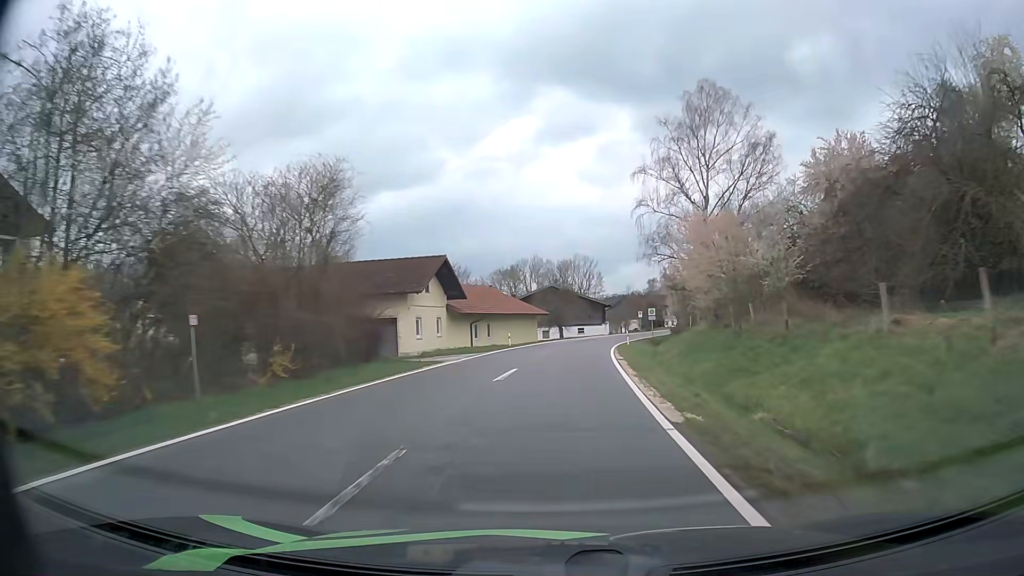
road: tertiary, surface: asphalt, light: Day
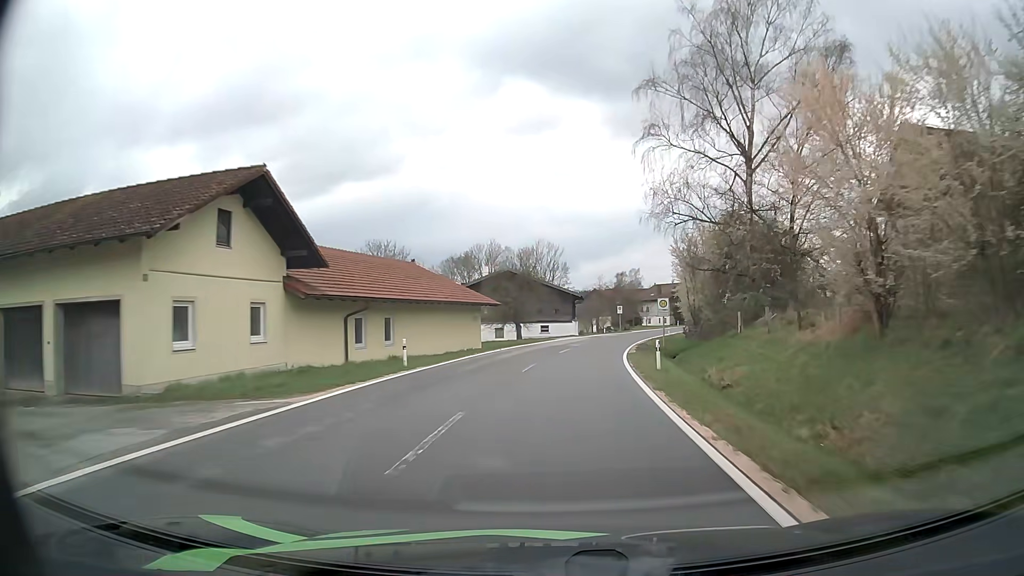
(+0.5, +21.7) m; +3°
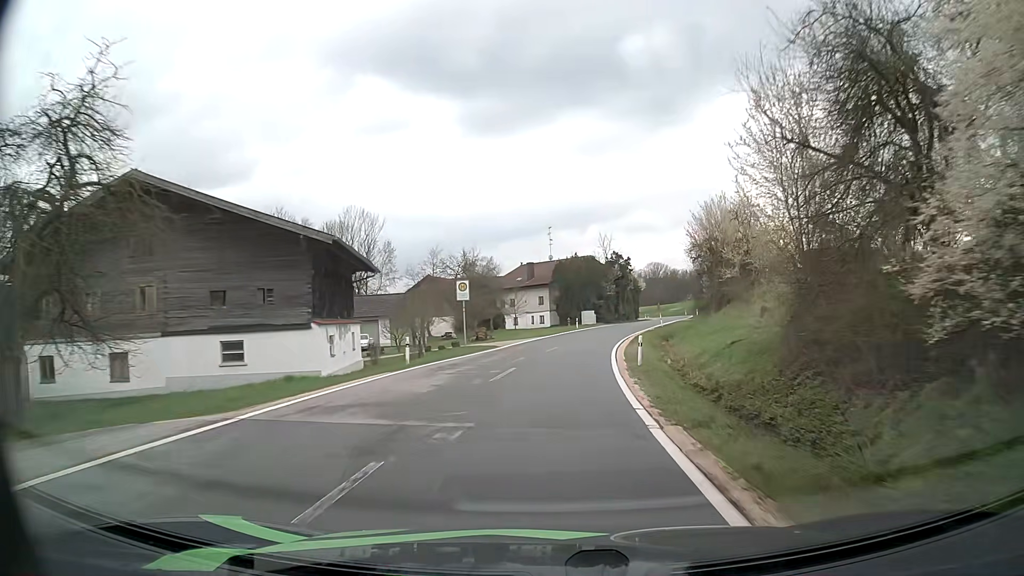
(+5.6, +51.0) m; +13°
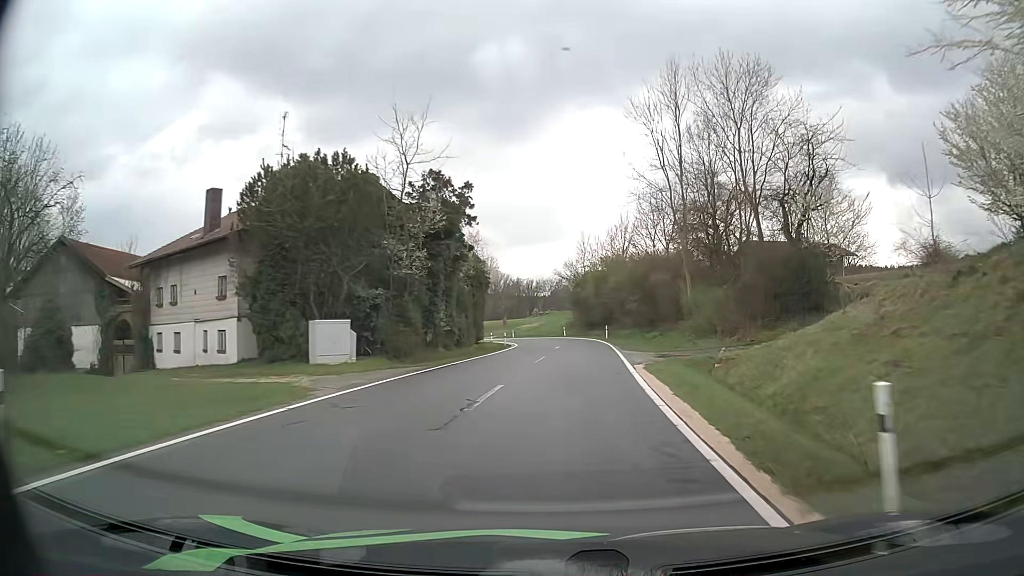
(+6.1, +52.7) m; +14°
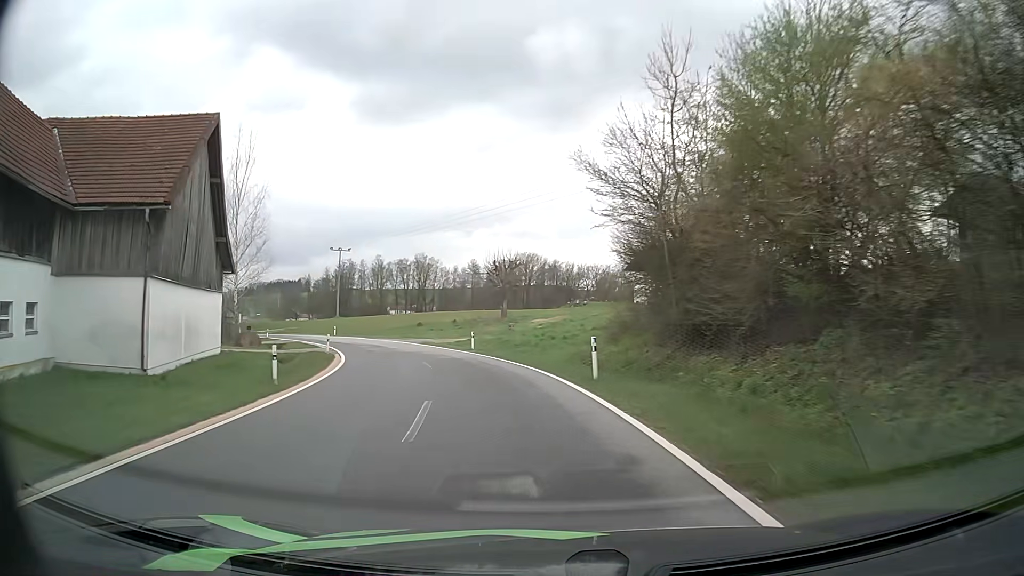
(+2.1, +50.7) m; -3°
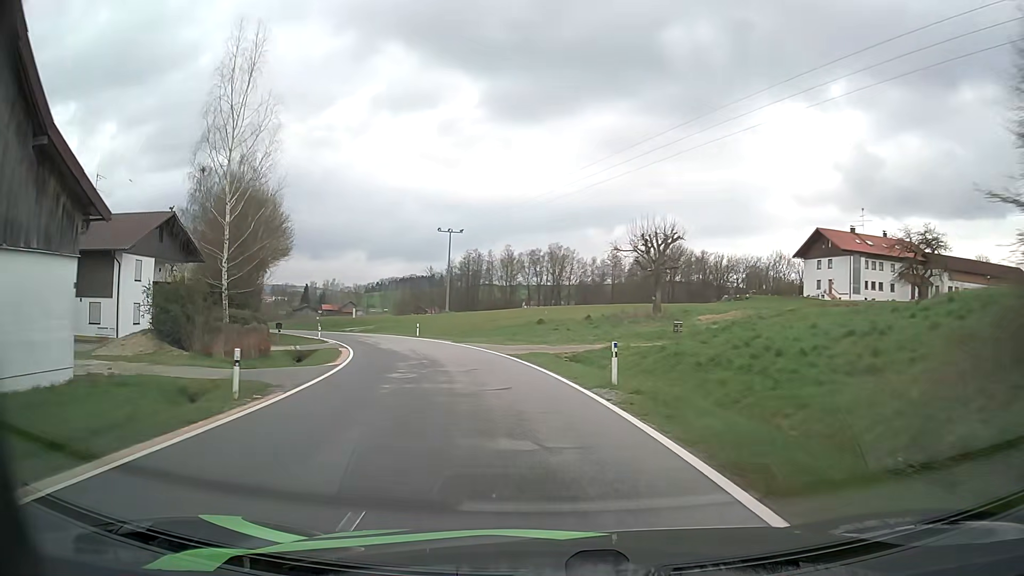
(-2.0, +19.4) m; -12°
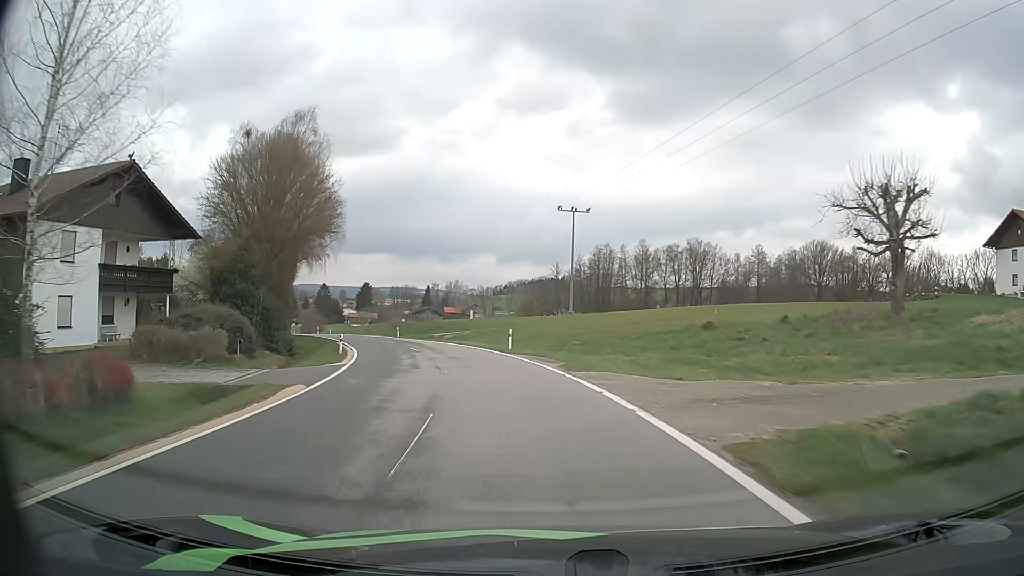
(-2.0, +19.4) m; -11°
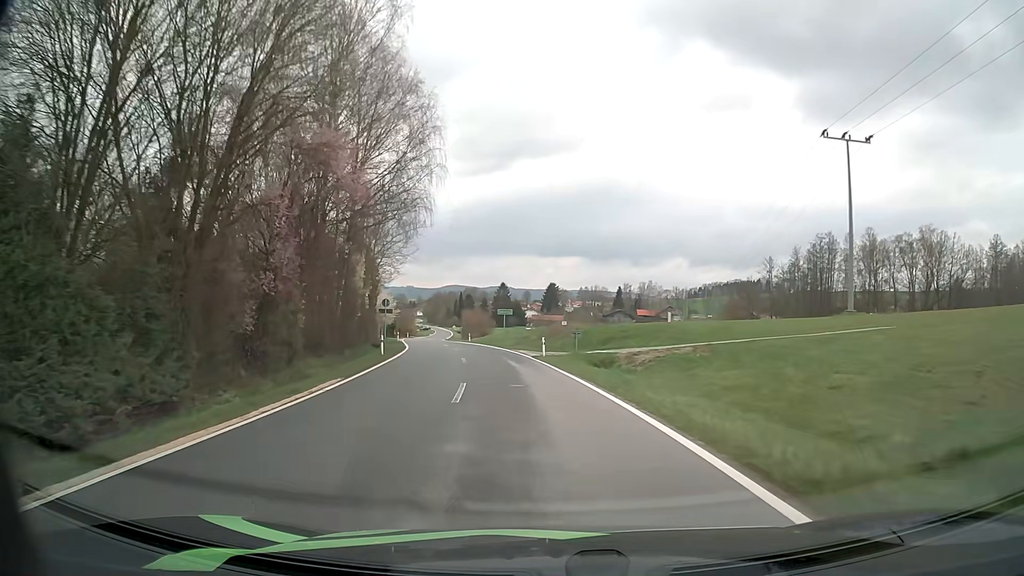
(-4.2, +29.9) m; -16°
(0, +10) (-2, +20) (-3, +30) (-5, +40) (-7, +49) (-9, +59) (-11, +69) (-14, +79) (-16, +88) (-18, +98) m
